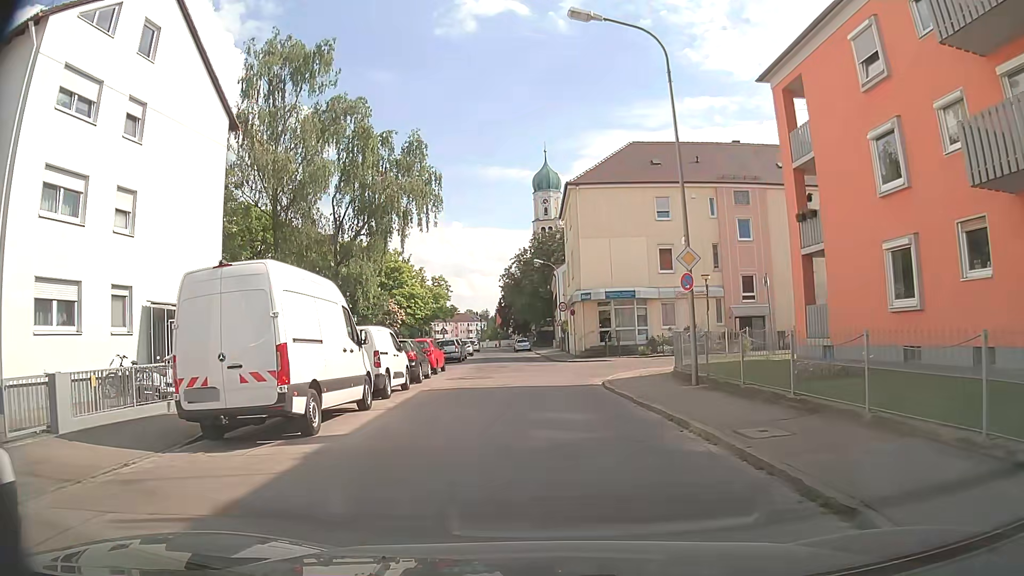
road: tertiary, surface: asphalt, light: Day
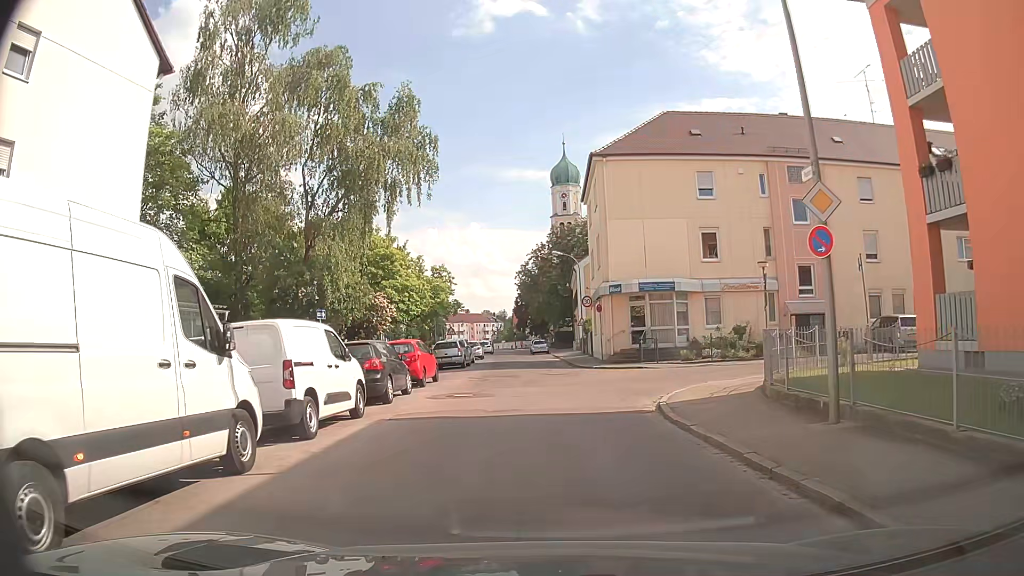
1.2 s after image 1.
(-0.2, +6.8) m; -2°
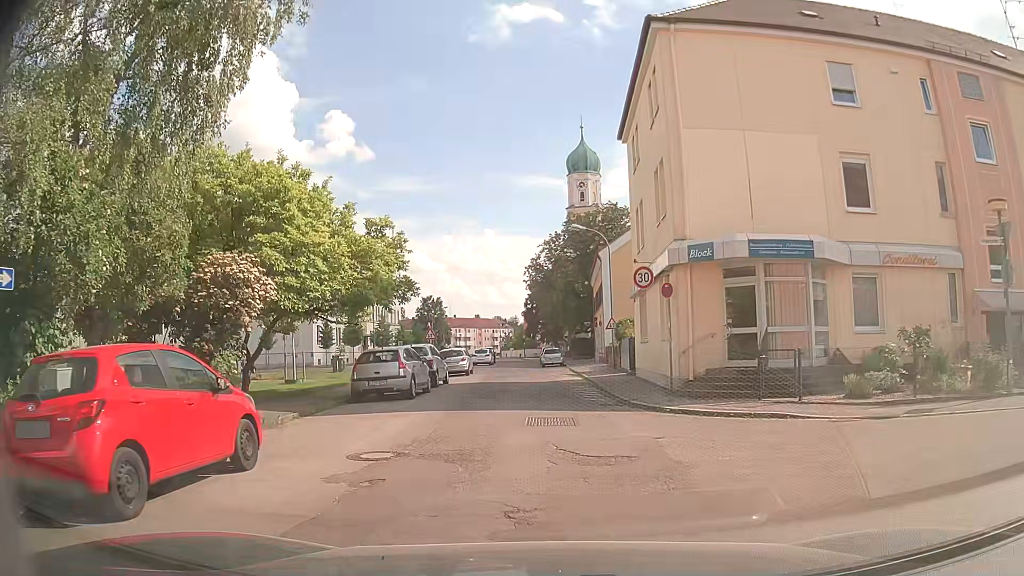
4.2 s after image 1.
(-0.3, +15.9) m; -3°
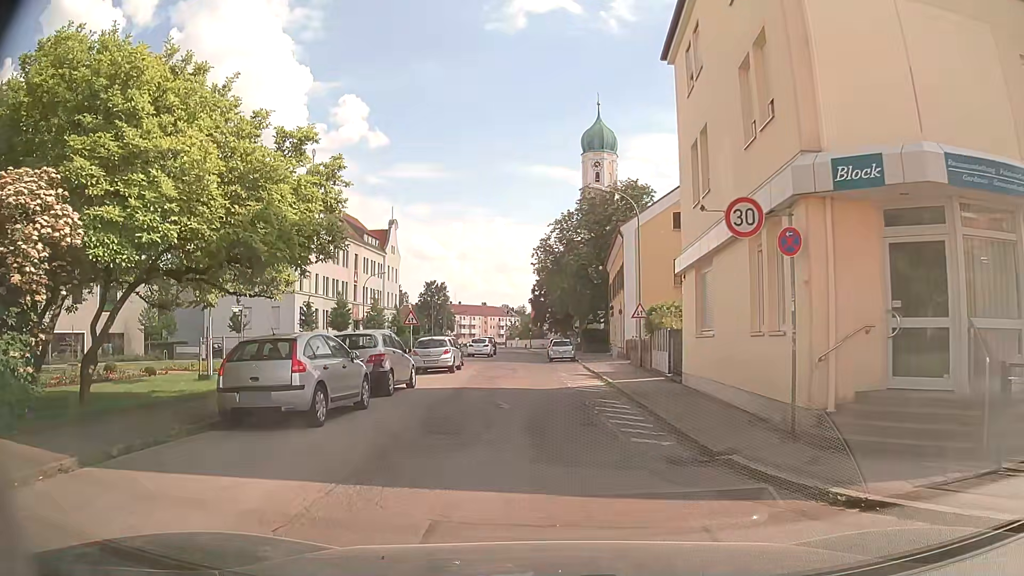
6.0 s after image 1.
(0.0, +8.3) m; +1°
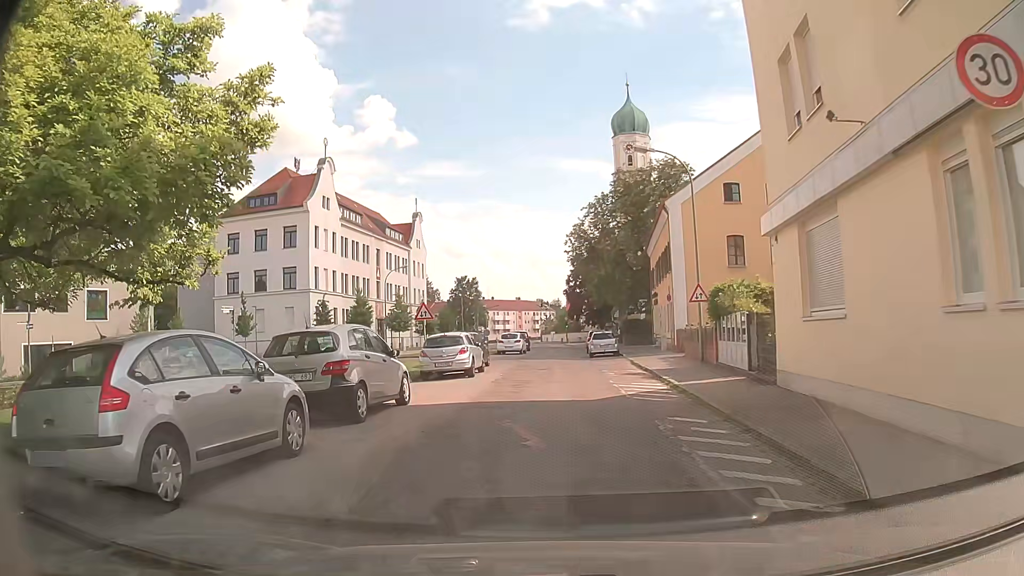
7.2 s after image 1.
(-0.1, +5.5) m; -3°
